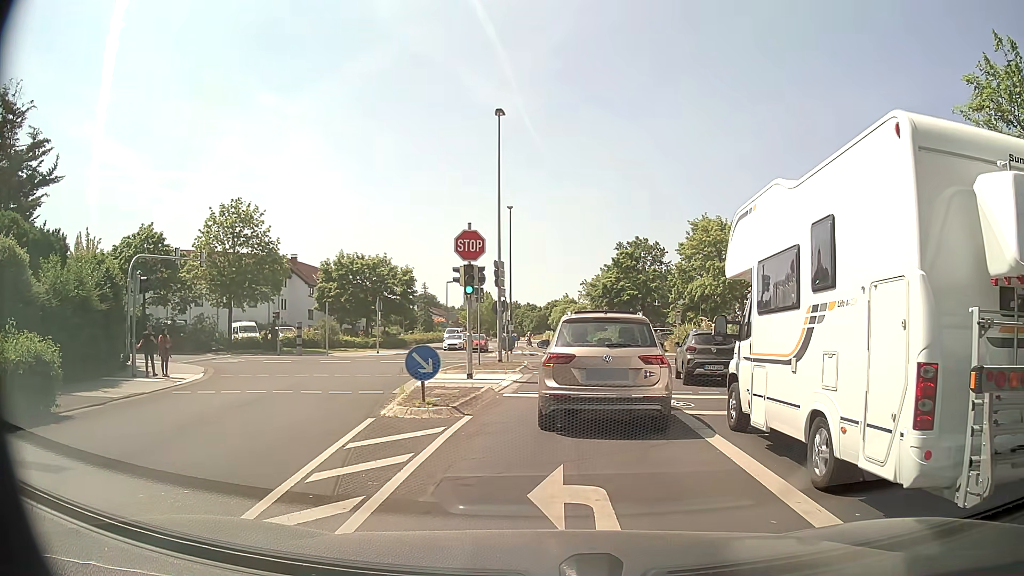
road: residential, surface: asphalt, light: Day
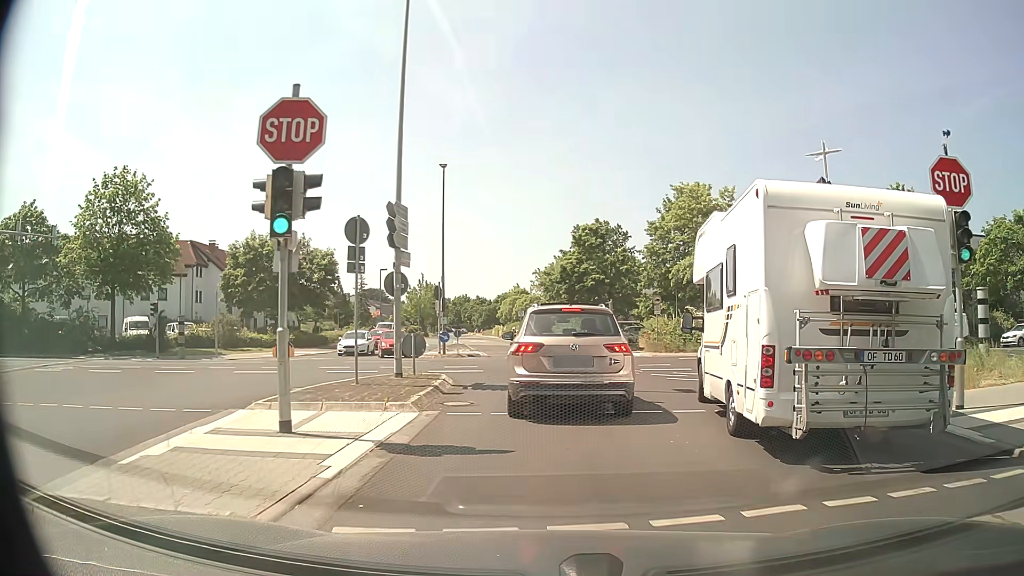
(+0.8, +11.4) m; +6°
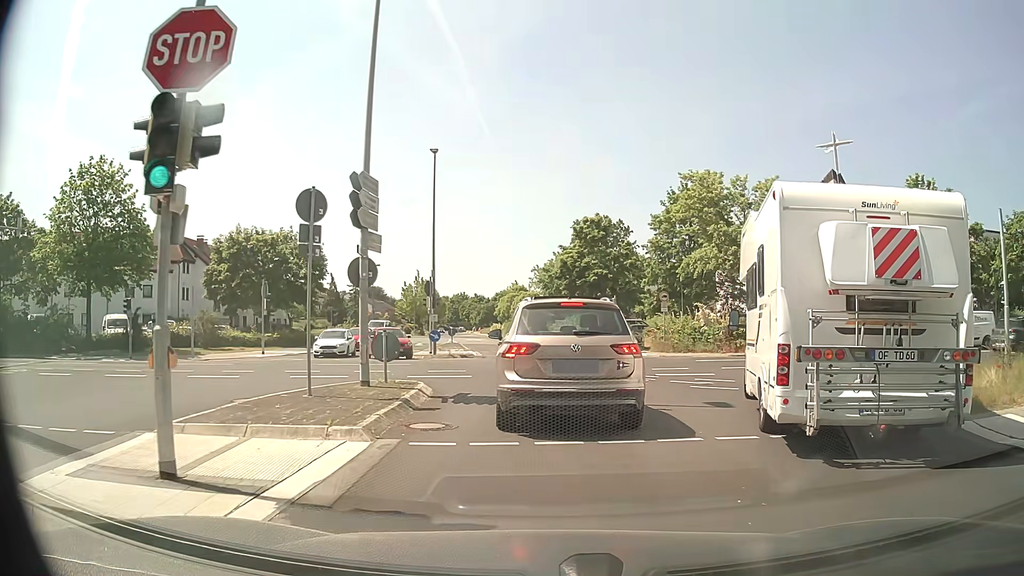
(0.0, +2.8) m; 0°
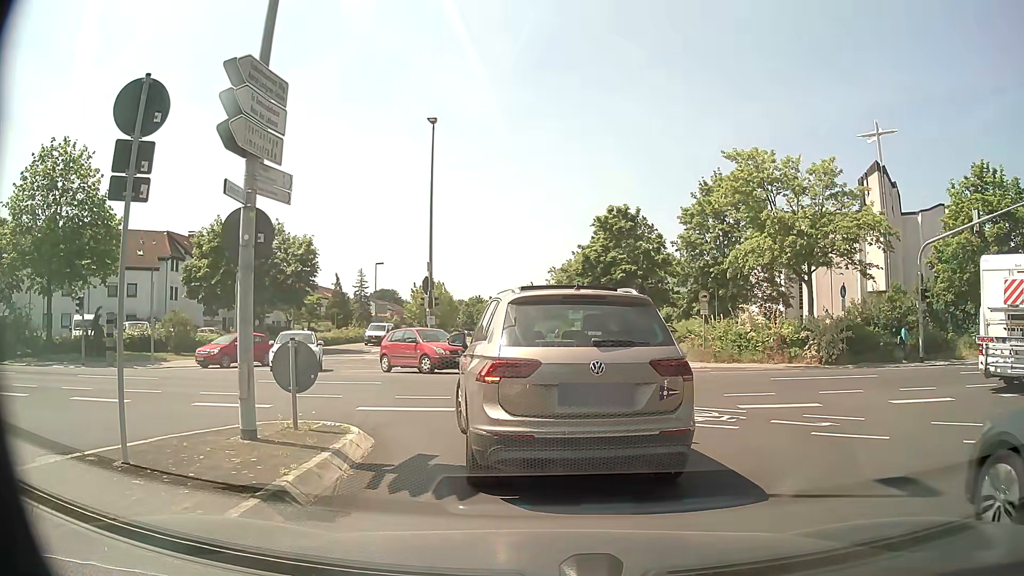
(-0.1, +5.4) m; -1°
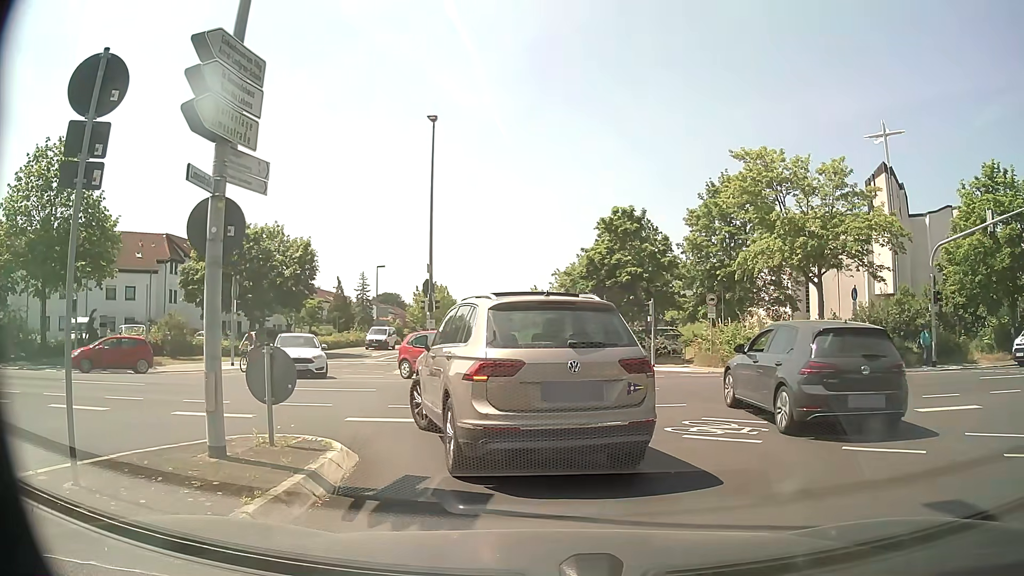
(0.0, +0.9) m; 0°
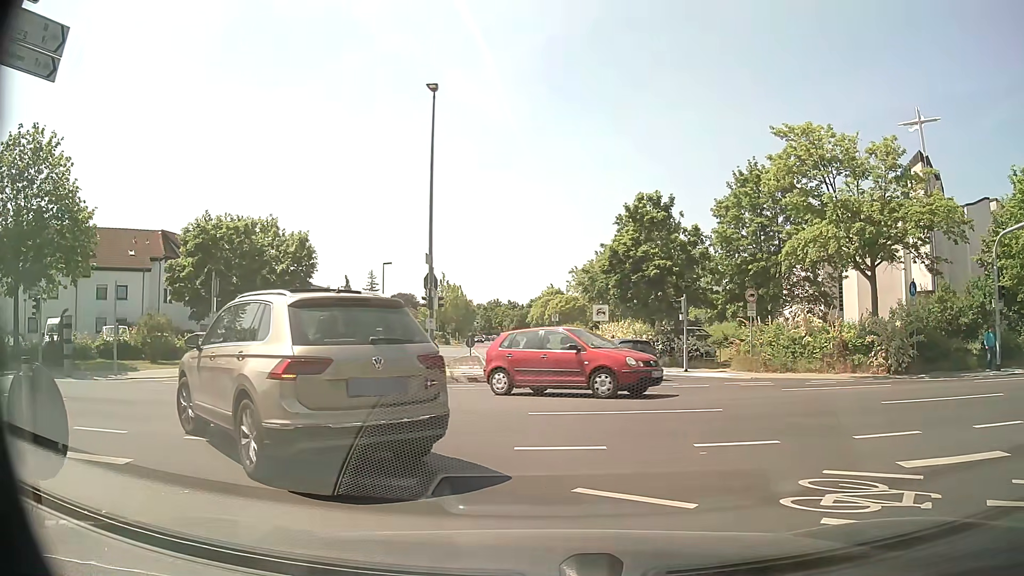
(-0.1, +4.0) m; -2°
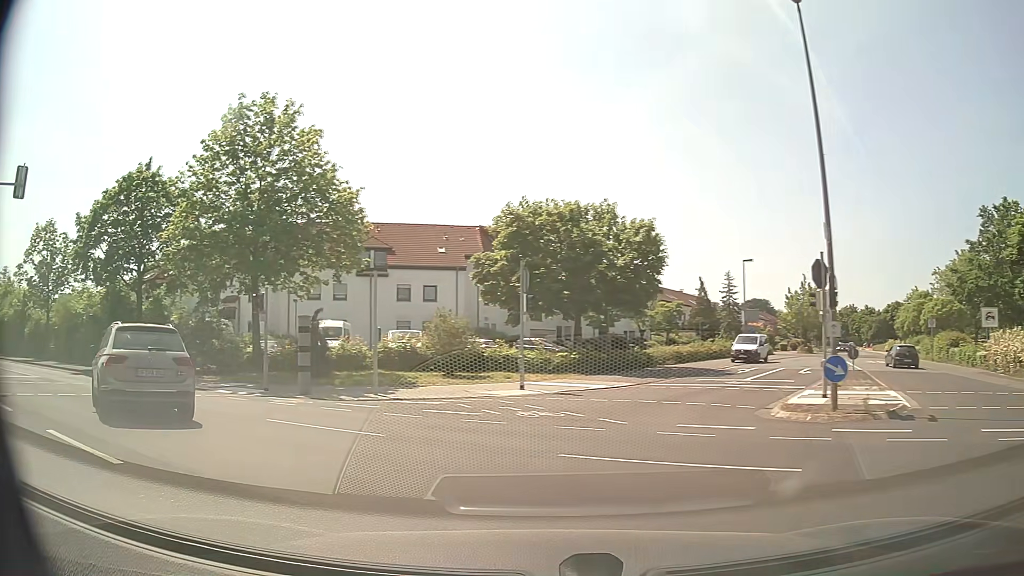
(-1.7, +7.8) m; -32°
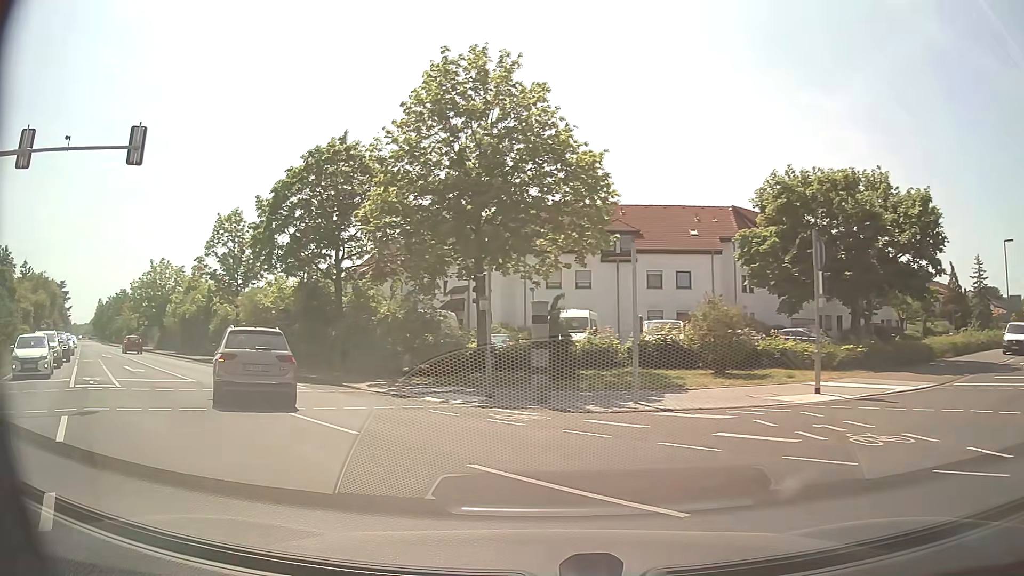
(-0.9, +5.1) m; -20°
(-2, +10) (-7, +19) (-13, +26) (-20, +34) (-26, +41) (-33, +49) (-40, +56) (-46, +64) (-53, +71) (-60, +78) m
